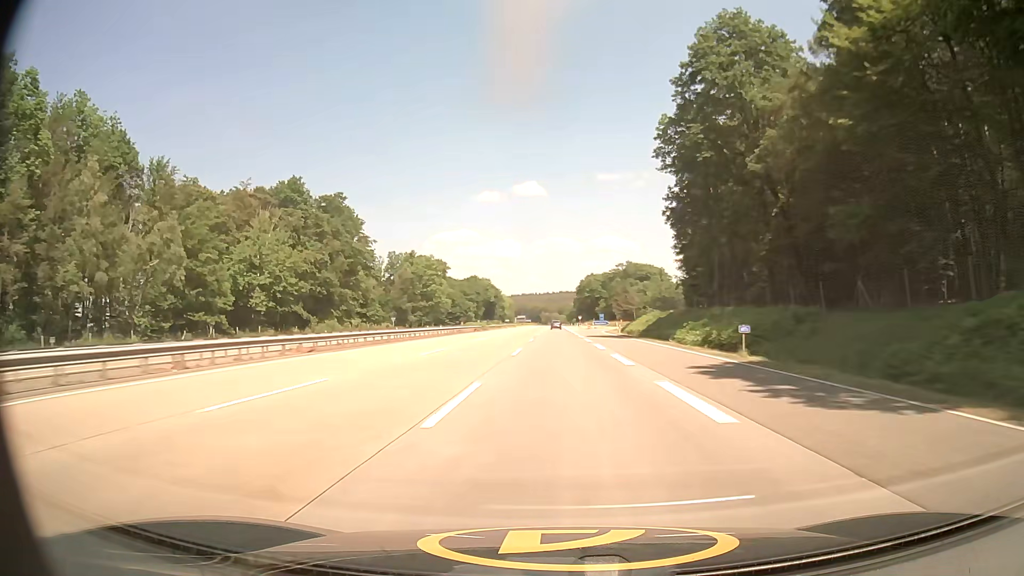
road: motorway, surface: asphalt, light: Day
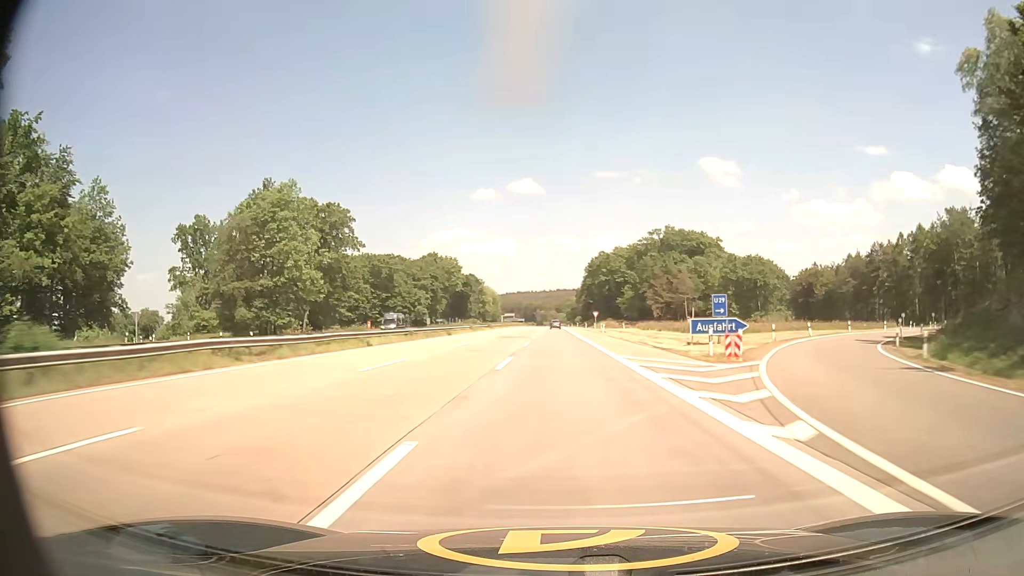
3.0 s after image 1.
(+0.2, +100.1) m; 0°
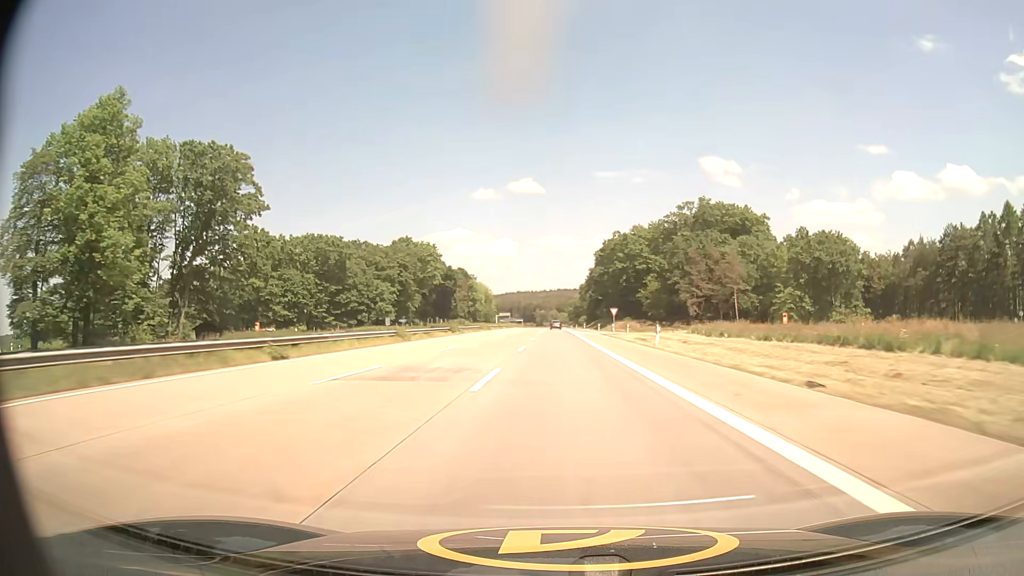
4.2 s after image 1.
(-0.1, +40.3) m; 0°
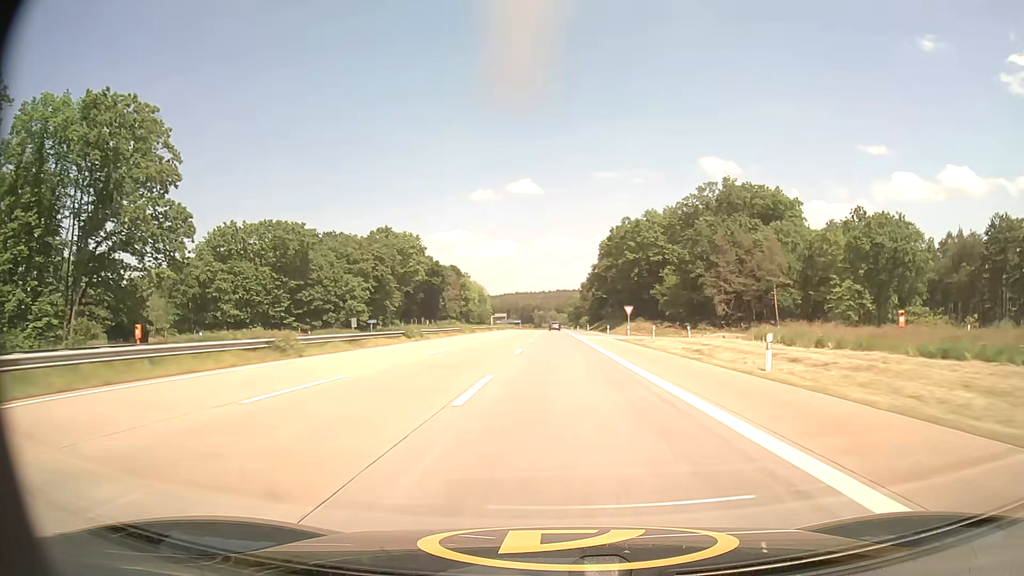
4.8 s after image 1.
(0.0, +20.2) m; 0°
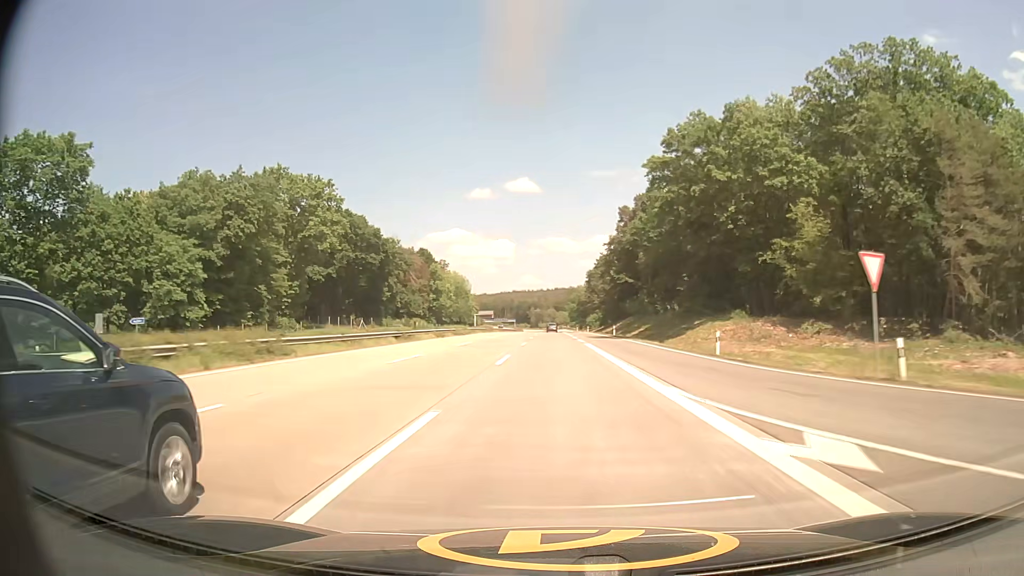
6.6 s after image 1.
(0.0, +60.9) m; 0°
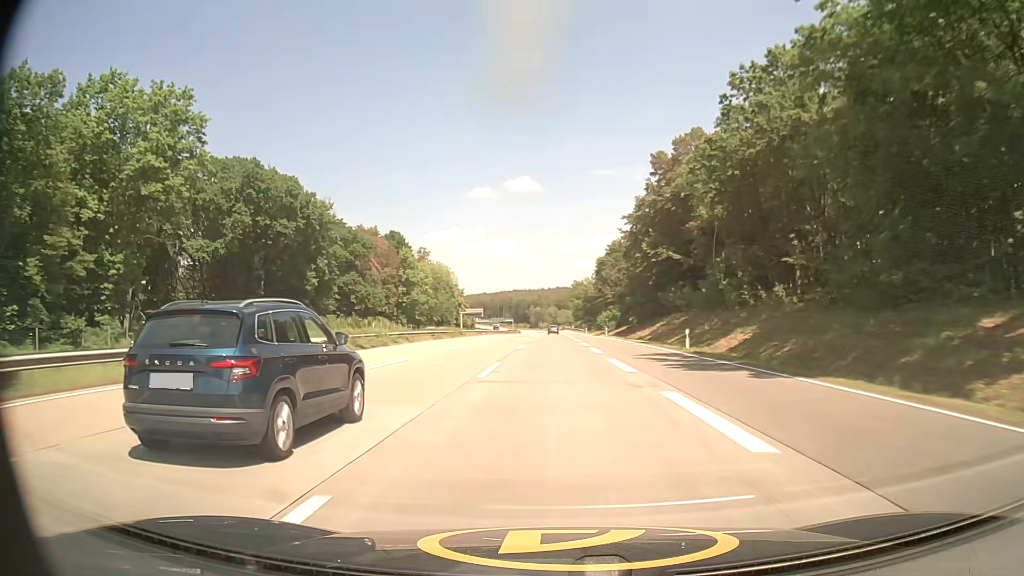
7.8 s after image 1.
(-0.1, +40.9) m; 0°
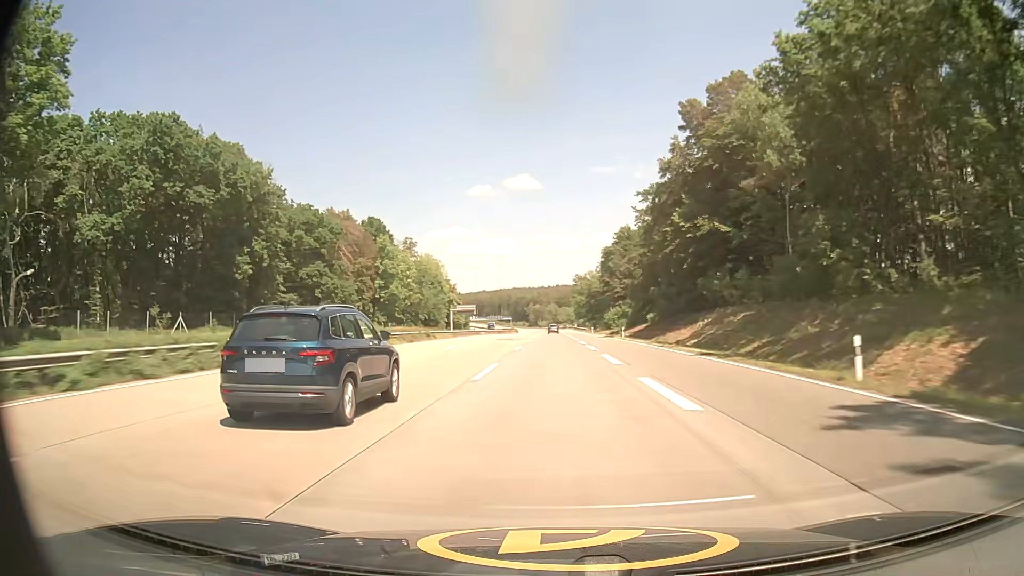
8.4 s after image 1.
(0.0, +20.5) m; 0°
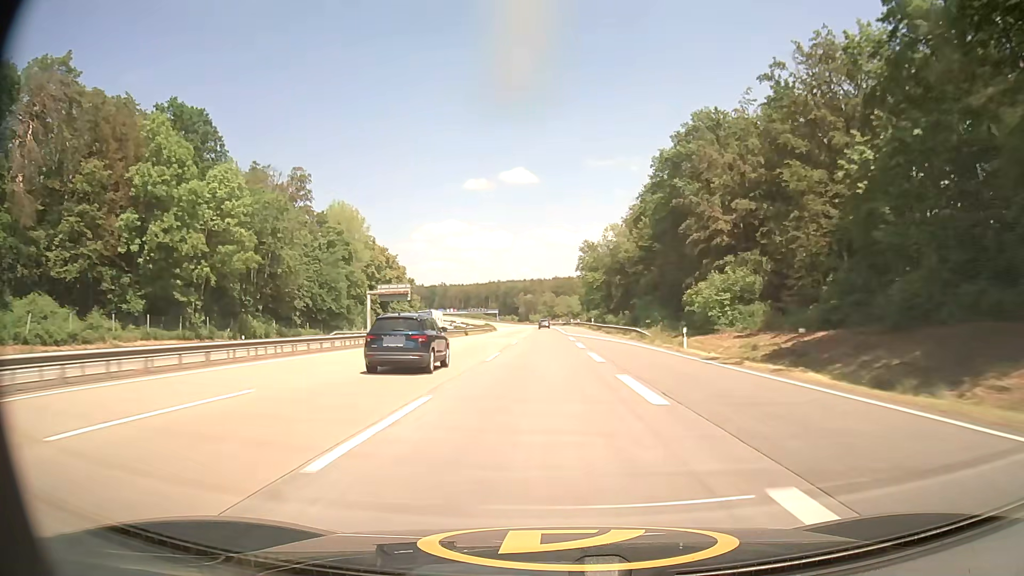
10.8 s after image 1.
(+0.2, +82.6) m; 0°
(0, +10) (0, +20) (0, +30) (0, +40) (0, +50) (0, +60) (0, +70) (0, +80) (0, +90) (-1, +100) m
